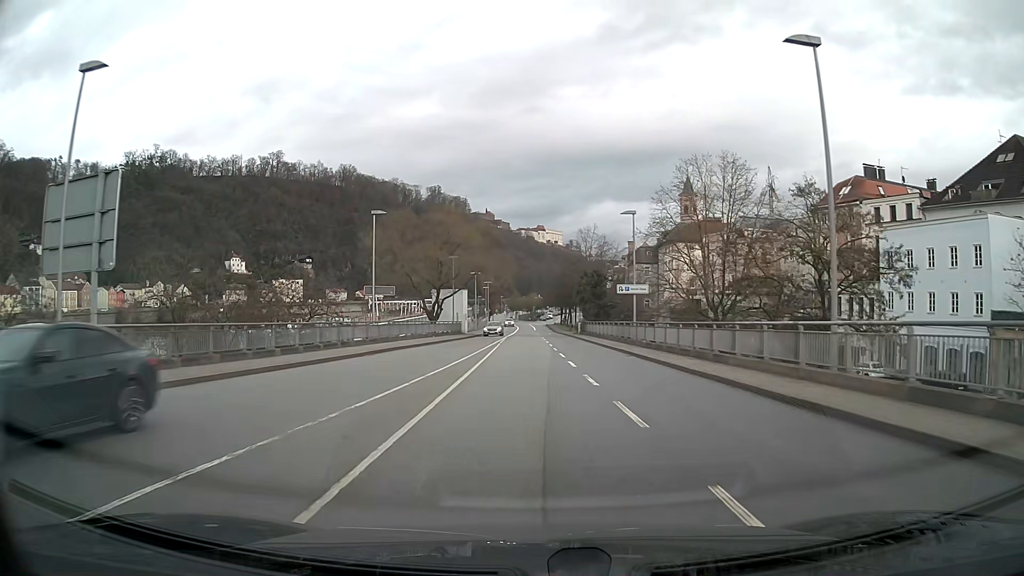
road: residential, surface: asphalt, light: Day
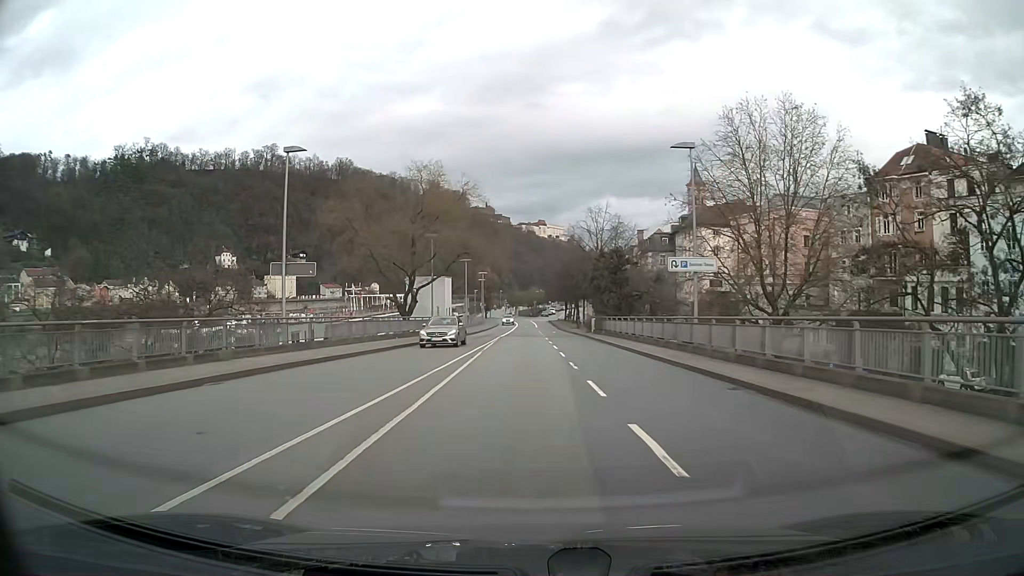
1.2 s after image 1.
(0.0, +15.0) m; 0°
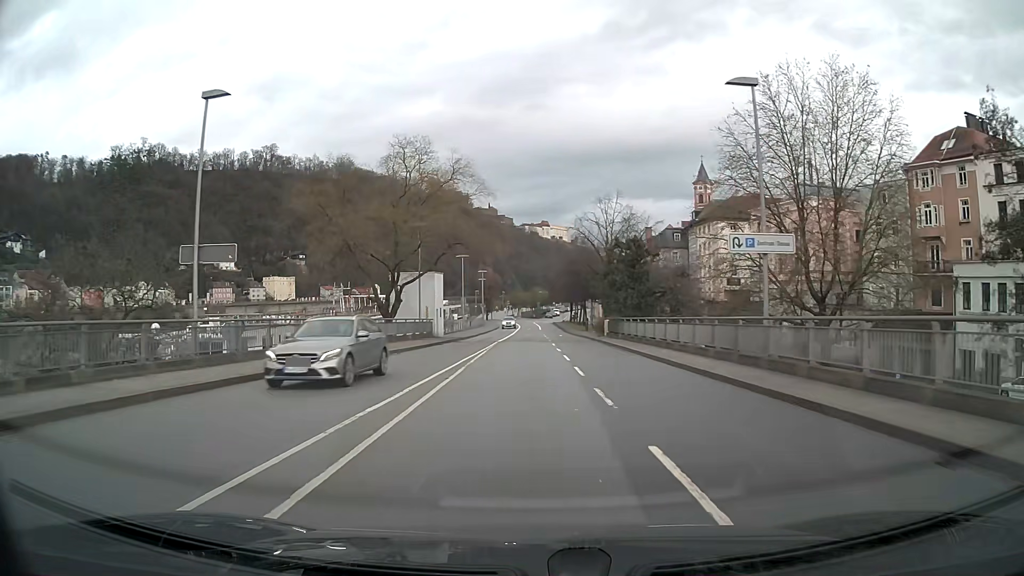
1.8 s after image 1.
(0.0, +7.5) m; 0°
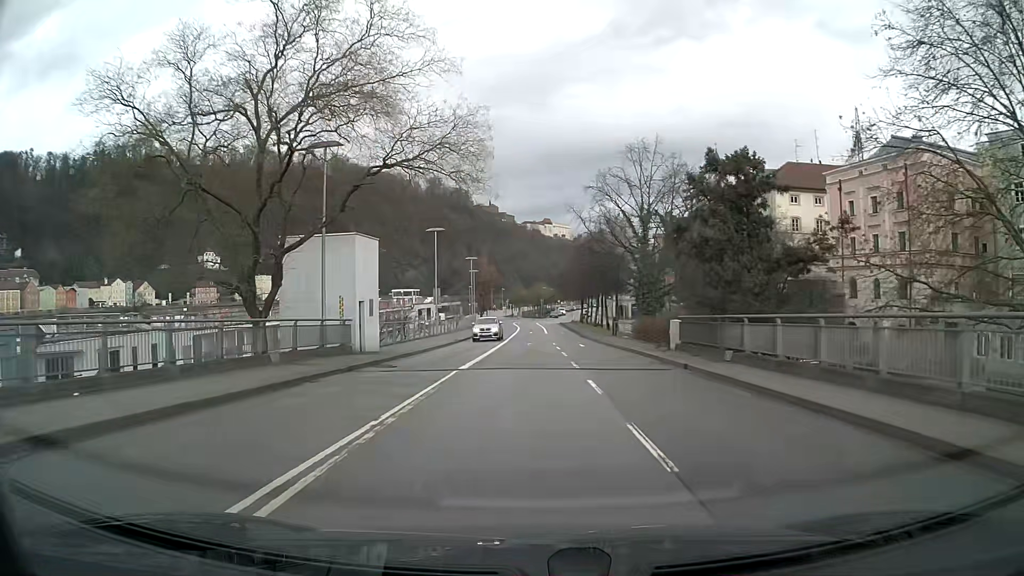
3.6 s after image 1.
(-0.1, +22.3) m; 0°
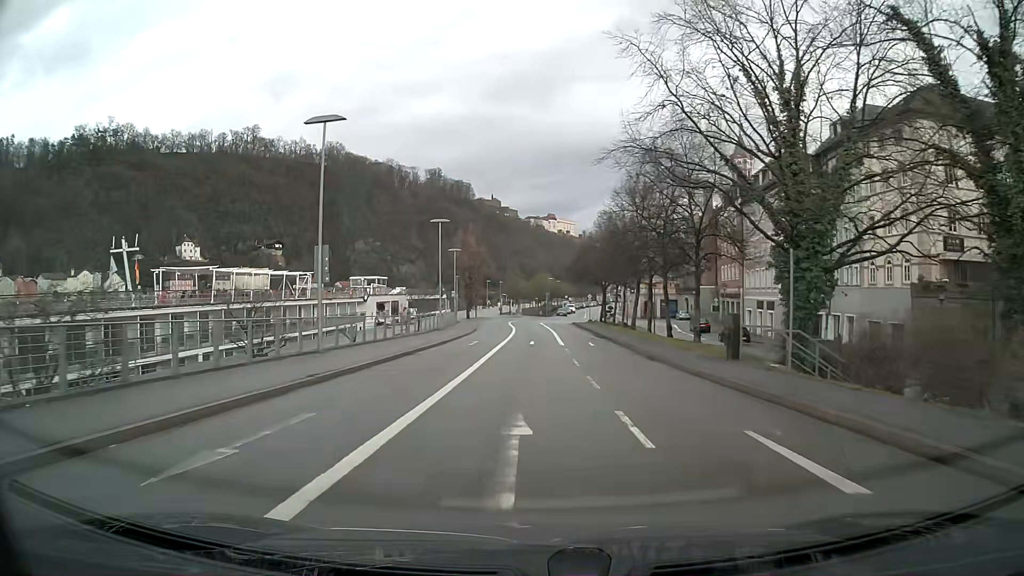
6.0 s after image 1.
(-0.1, +29.3) m; 0°
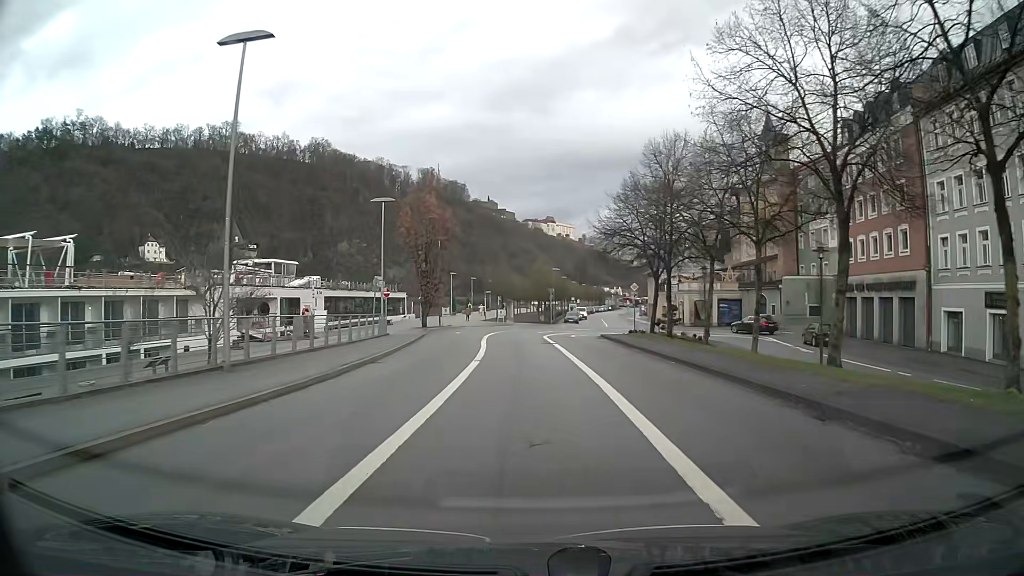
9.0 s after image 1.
(0.0, +35.9) m; 0°
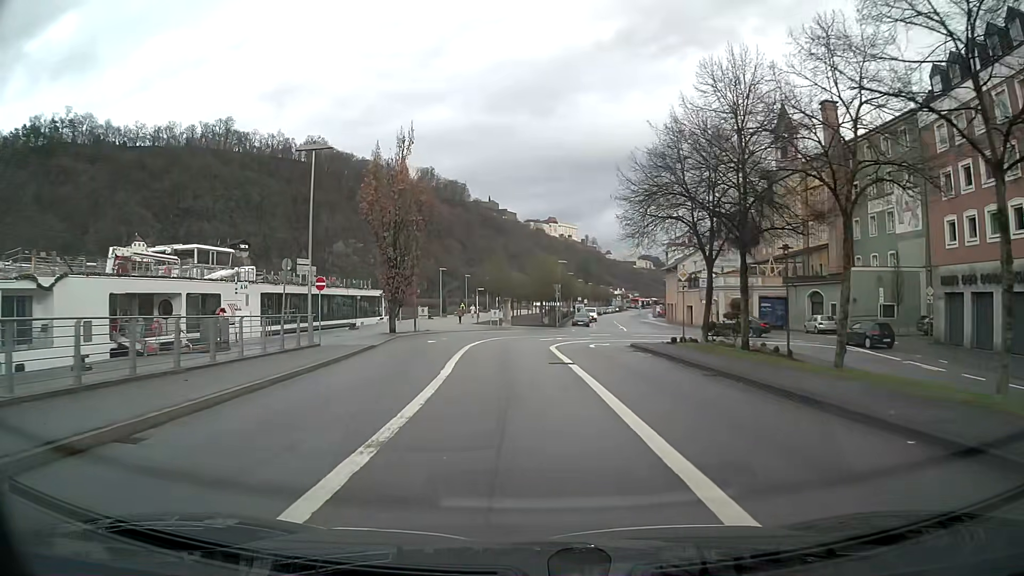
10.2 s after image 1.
(0.0, +13.6) m; -1°
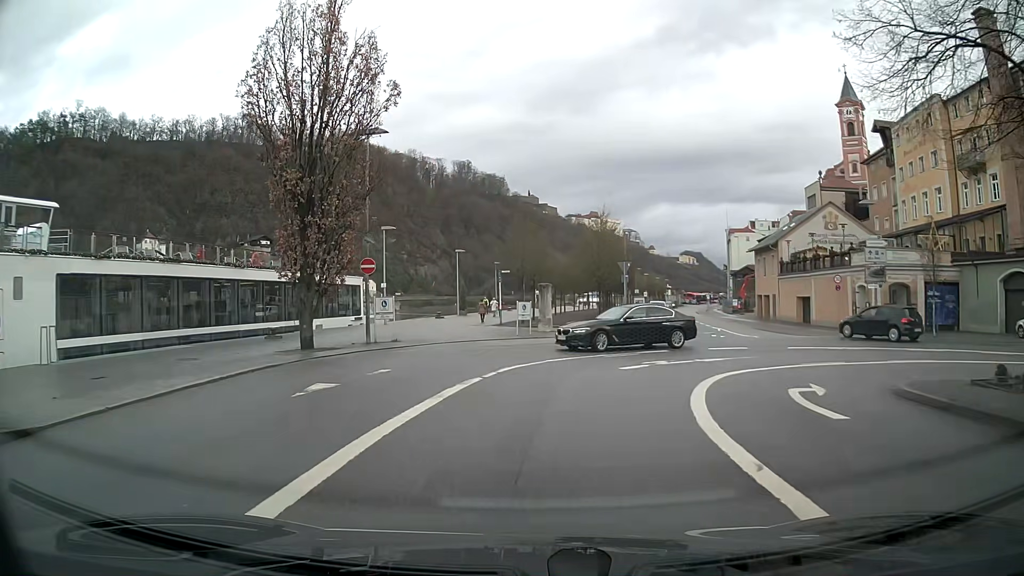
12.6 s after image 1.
(-0.6, +22.6) m; -3°
(0, +10) (+5, +19) (+11, +26) (+13, +36) (+14, +46) (+15, +56) (+17, +66) (+18, +76) (+20, +86) (+22, +95) m
